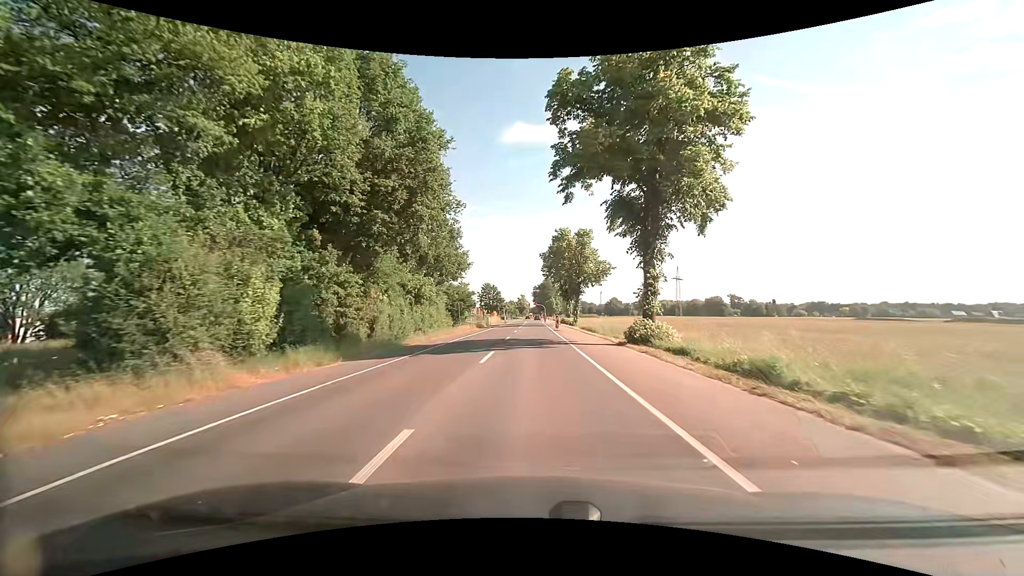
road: secondary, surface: asphalt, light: Day
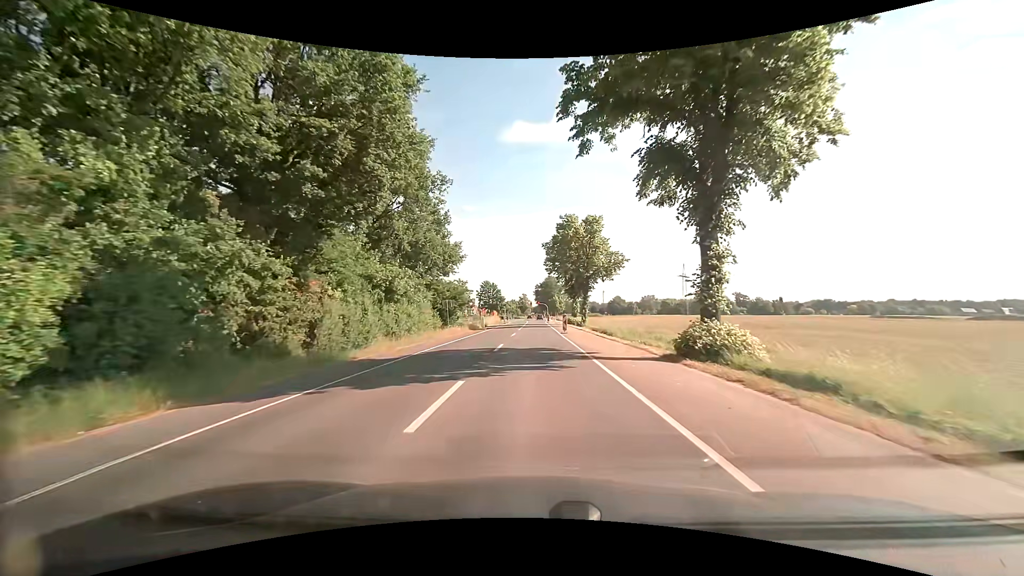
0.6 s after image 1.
(0.0, +8.1) m; 0°
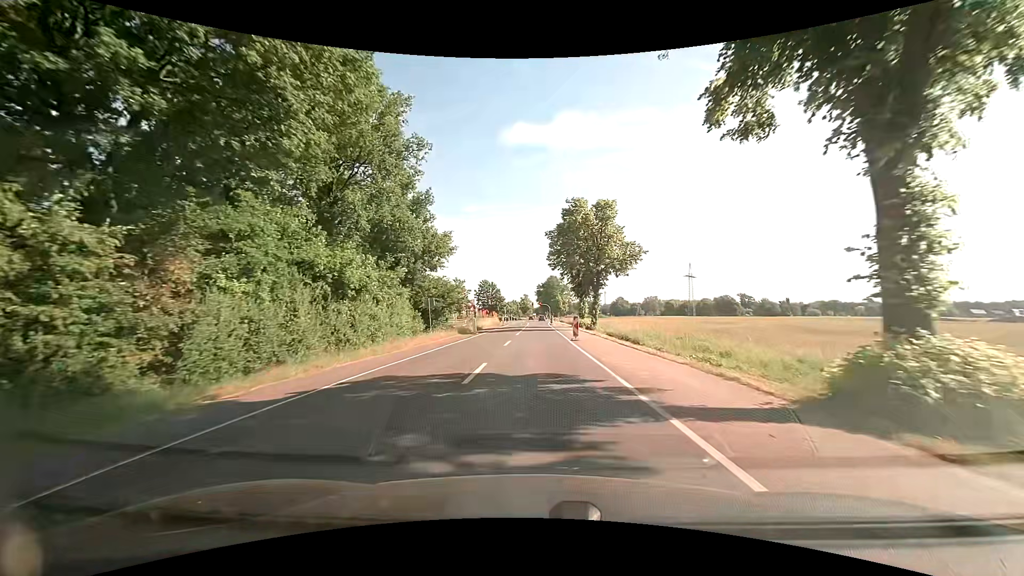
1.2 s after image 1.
(0.0, +8.1) m; 0°
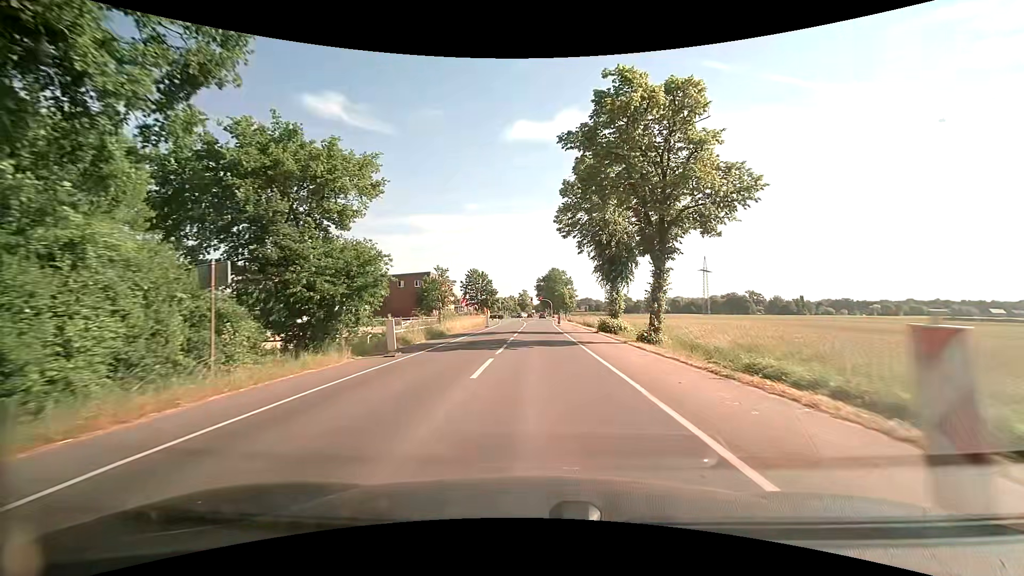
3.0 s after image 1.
(0.0, +23.9) m; 0°
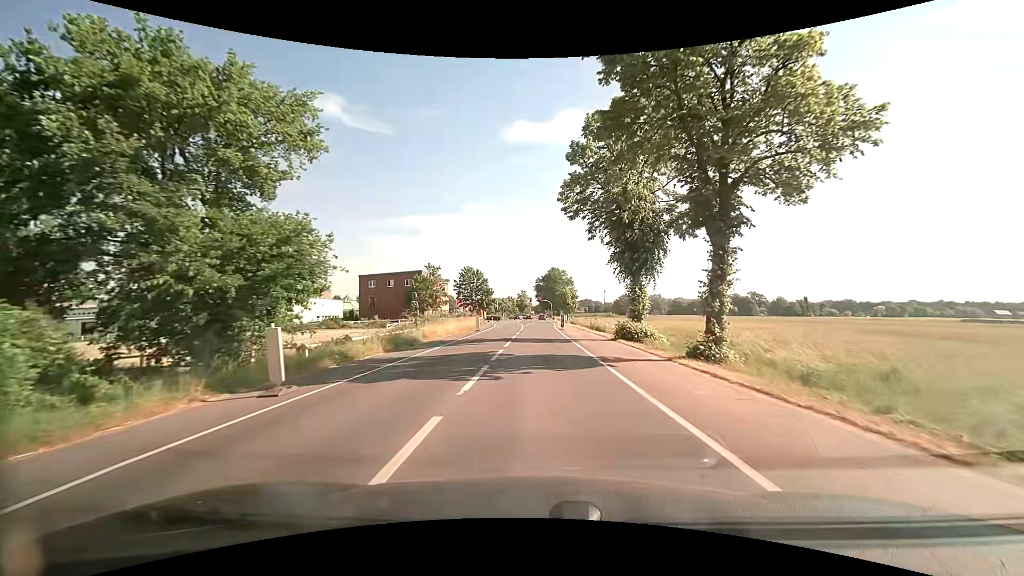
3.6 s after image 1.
(0.0, +7.8) m; 0°
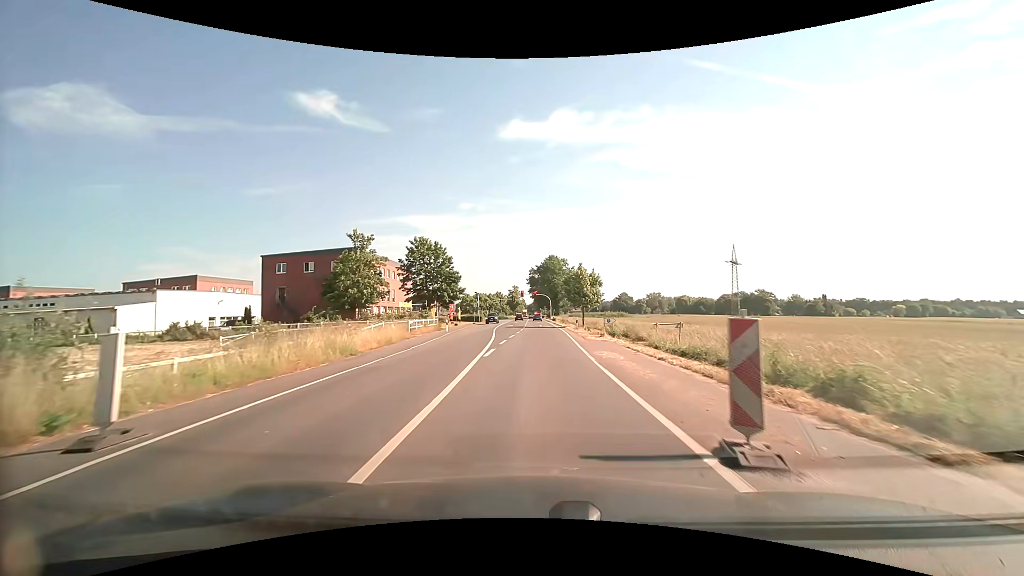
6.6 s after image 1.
(+0.1, +37.2) m; +1°
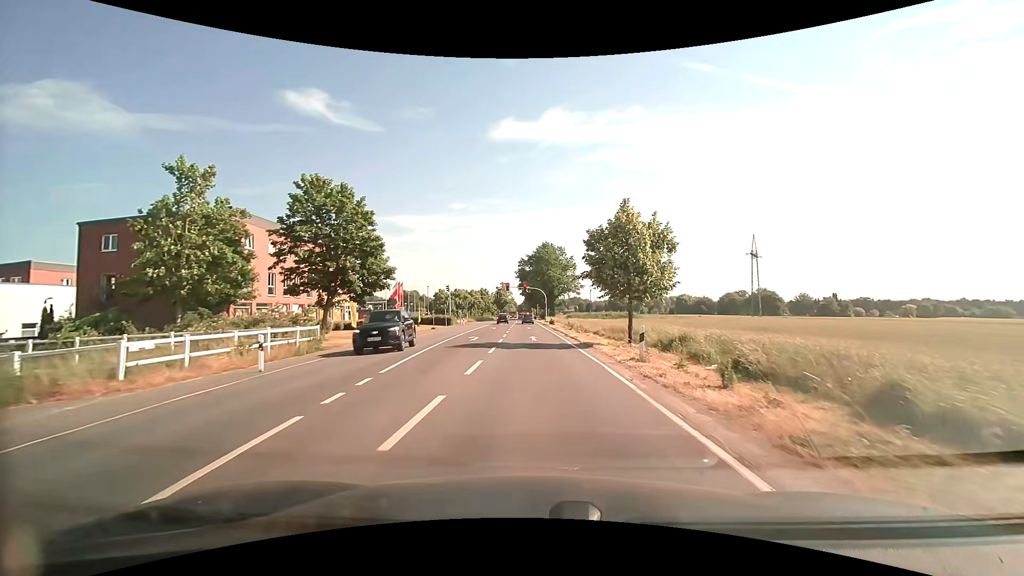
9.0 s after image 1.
(+0.1, +28.0) m; +1°
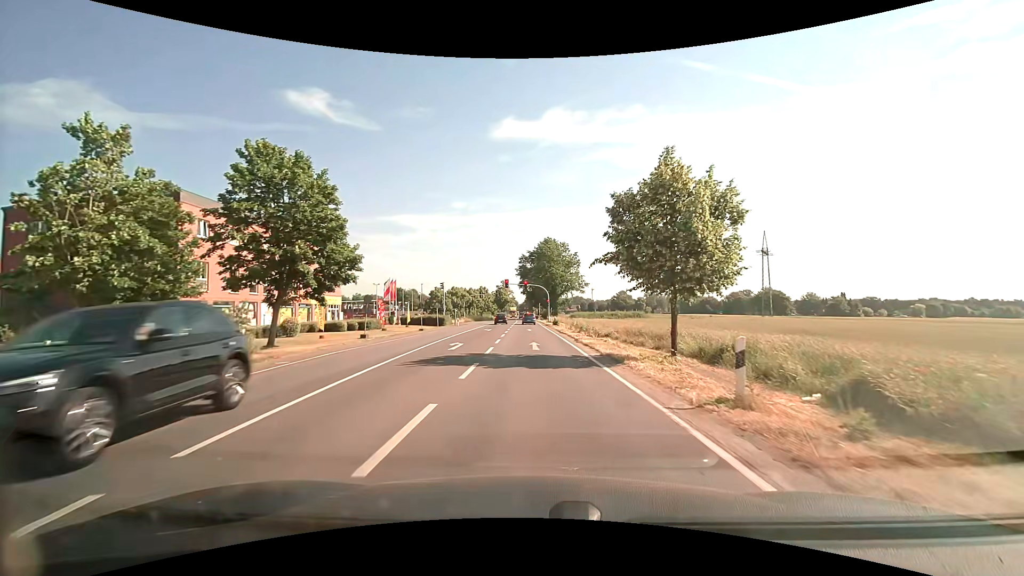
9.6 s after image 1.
(0.0, +6.8) m; 0°
(0, +10) (0, +20) (0, +30) (0, +40) (0, +50) (0, +60) (-1, +70) (-1, +80) (-1, +90) (-2, +100) m
